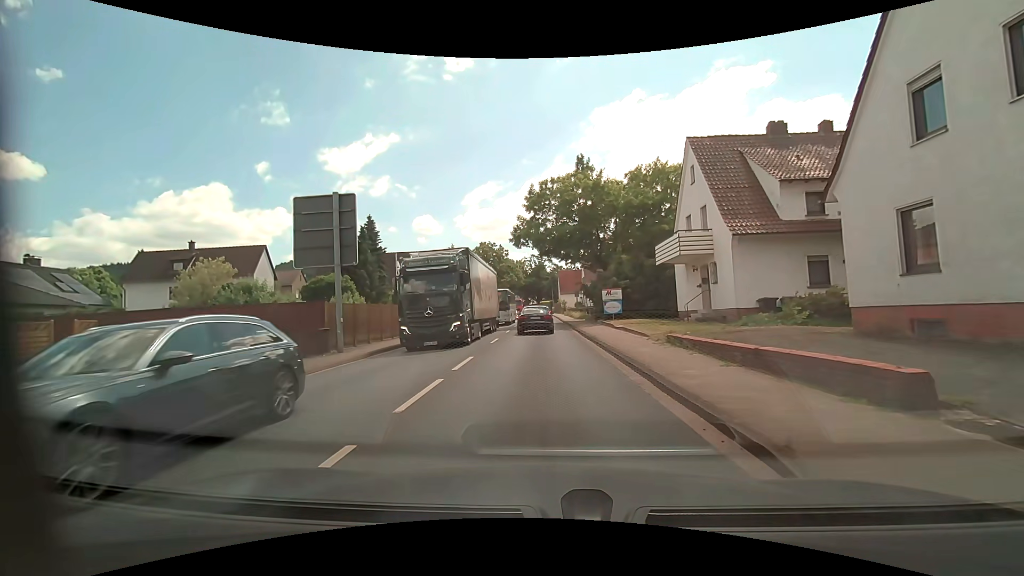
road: primary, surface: asphalt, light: Day
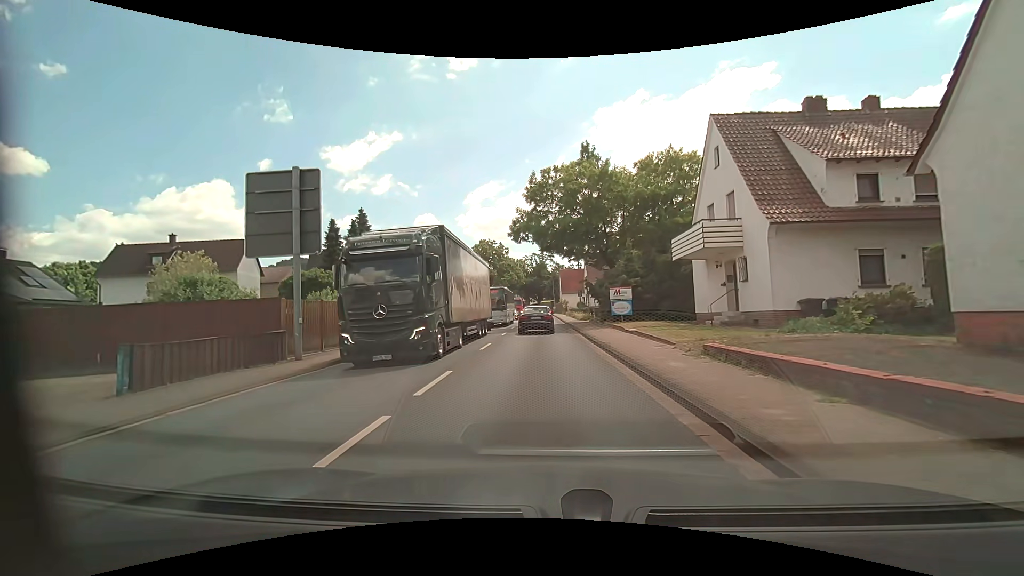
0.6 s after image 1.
(0.0, +3.4) m; 0°
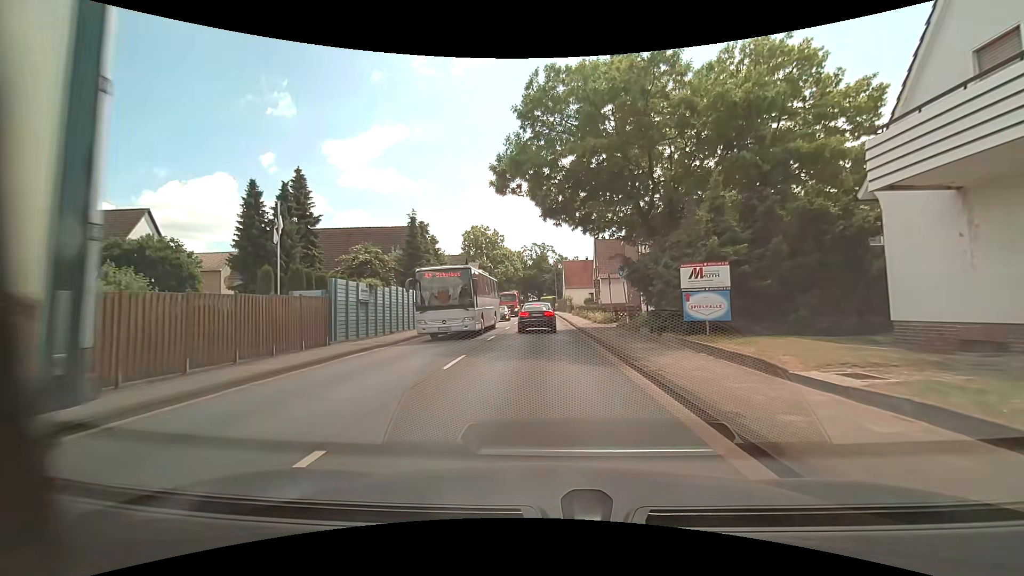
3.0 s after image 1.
(-0.1, +15.0) m; 0°
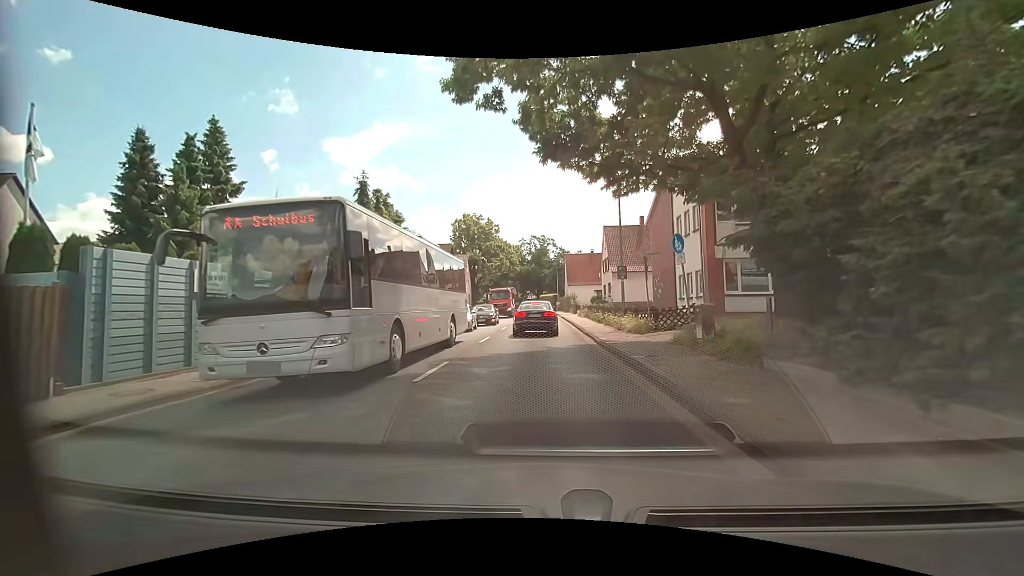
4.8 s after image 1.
(0.0, +10.8) m; 0°
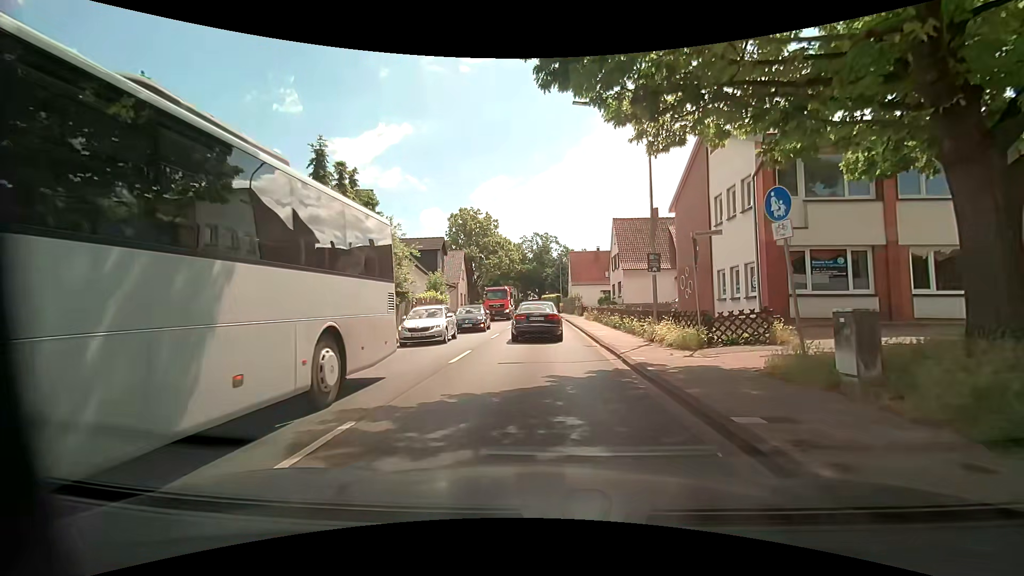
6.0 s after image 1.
(0.0, +5.9) m; 0°
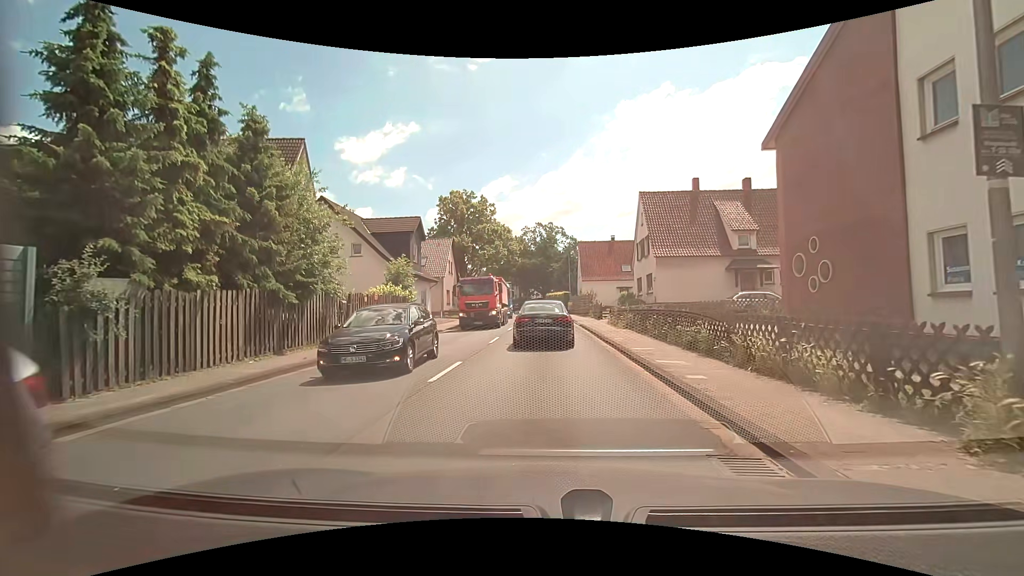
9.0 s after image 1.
(-0.3, +11.9) m; -1°
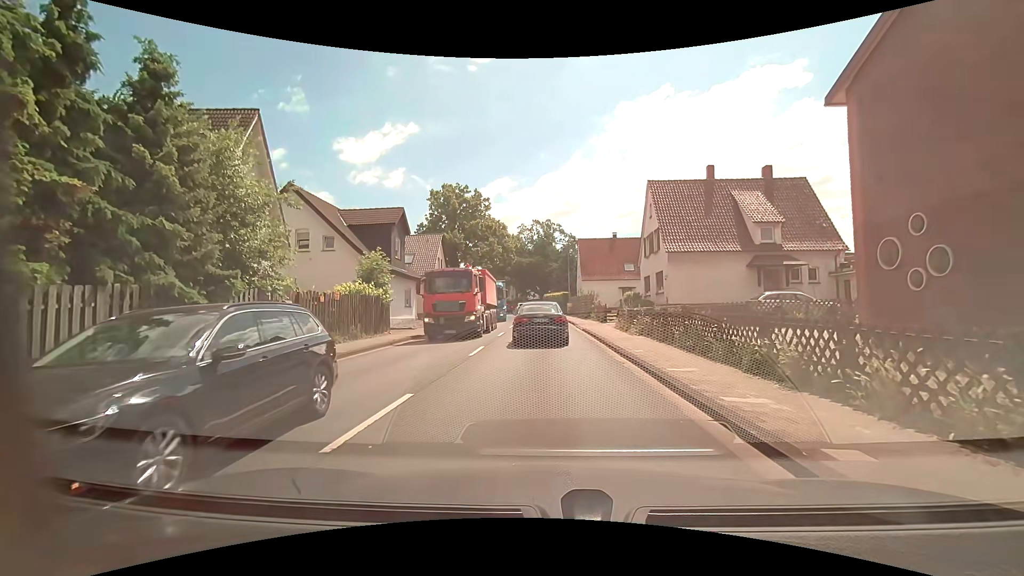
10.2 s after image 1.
(+0.1, +4.2) m; +1°
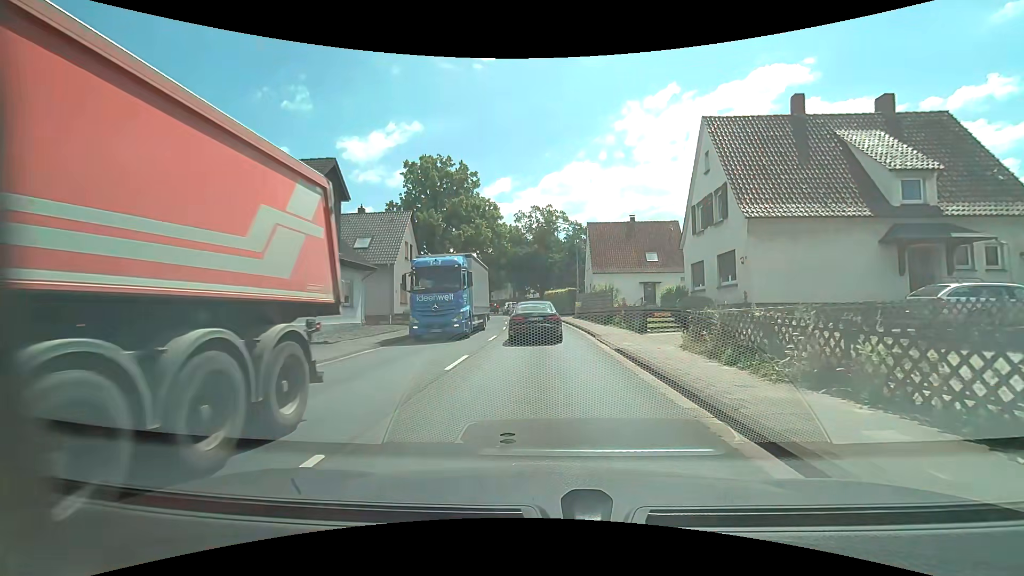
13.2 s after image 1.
(-0.2, +12.2) m; -1°
